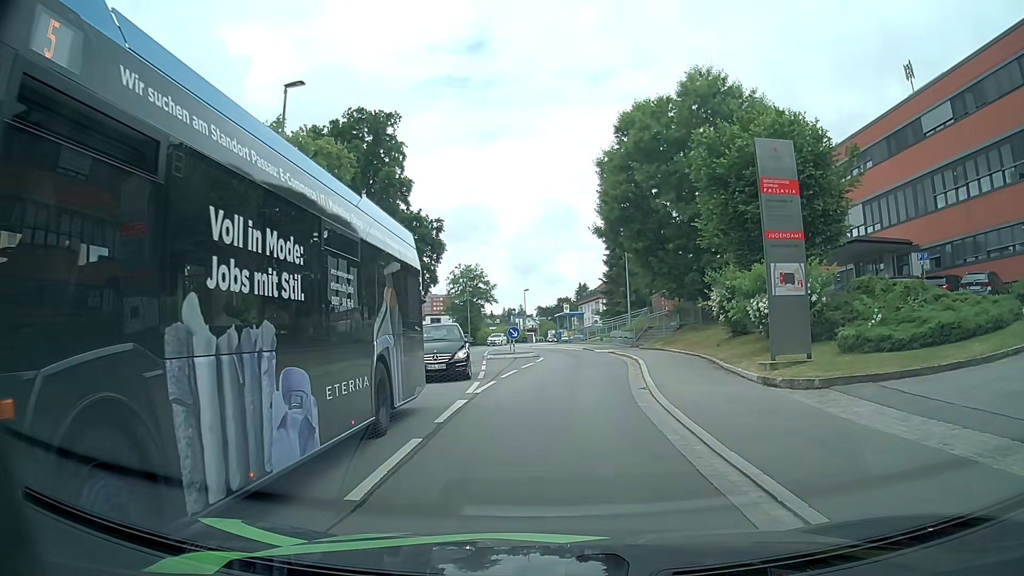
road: residential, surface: asphalt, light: Day
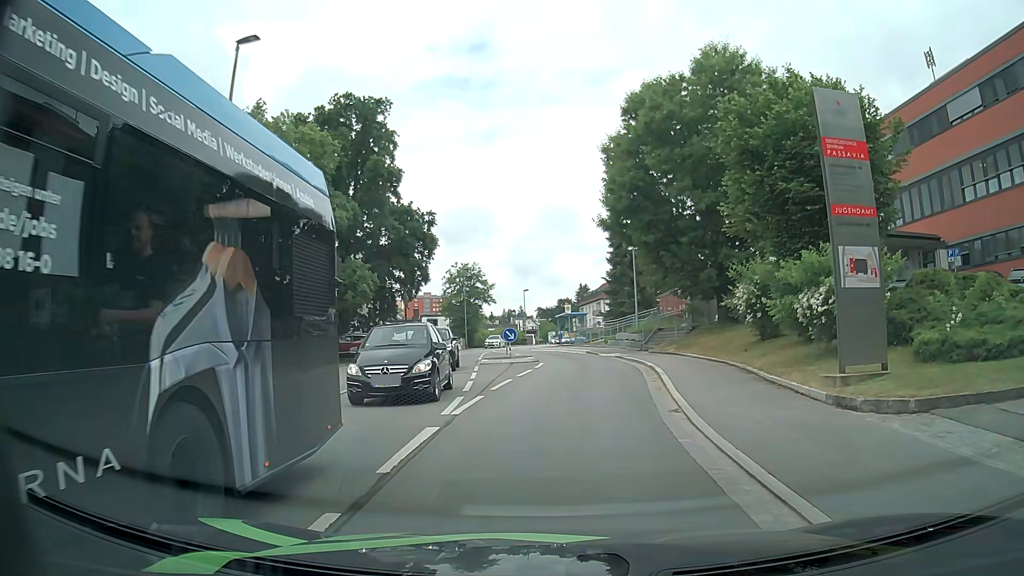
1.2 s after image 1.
(+0.1, +3.4) m; +1°
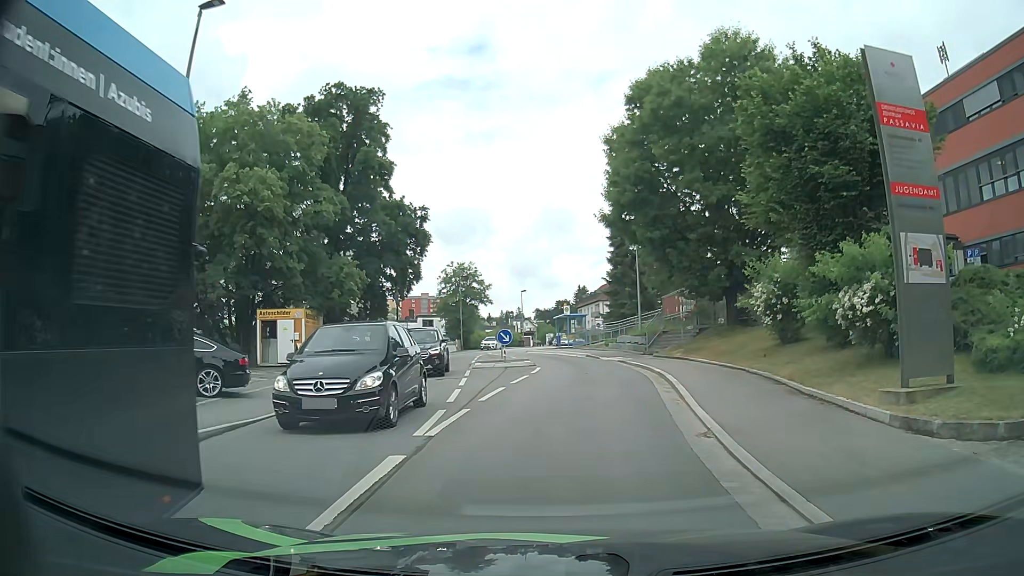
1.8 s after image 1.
(0.0, +2.2) m; +1°
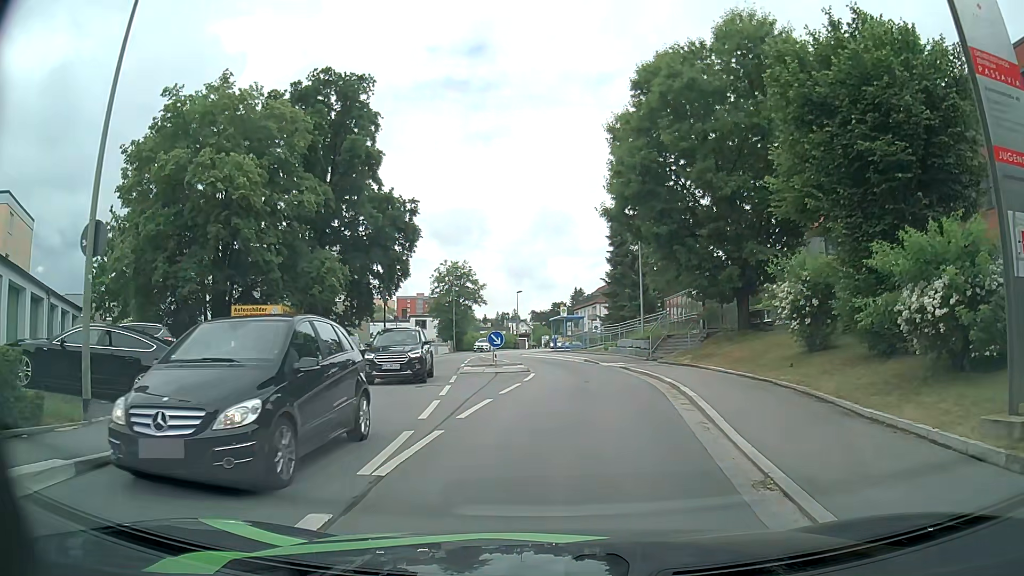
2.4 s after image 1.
(0.0, +2.5) m; 0°
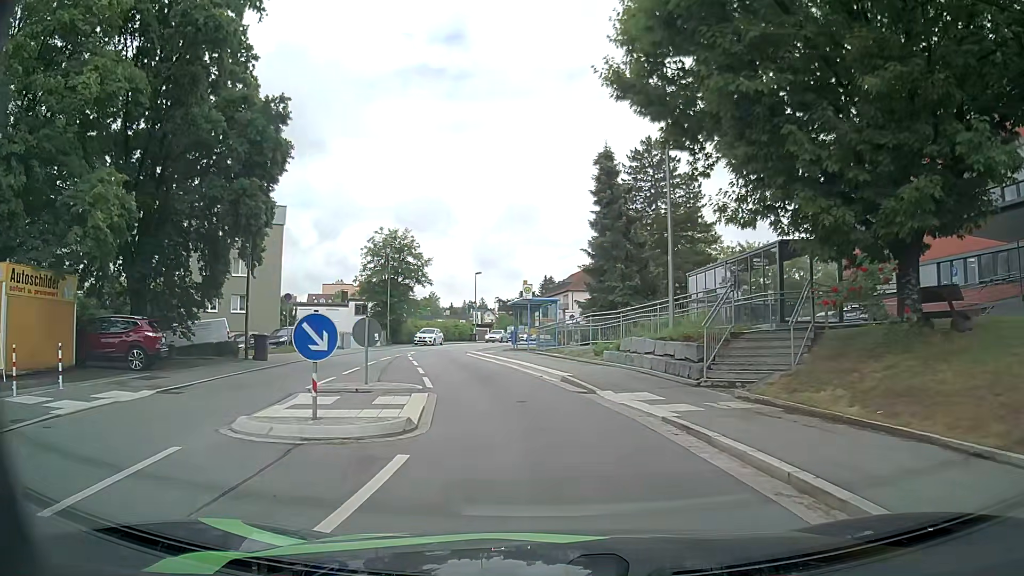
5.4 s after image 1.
(+0.6, +16.1) m; +4°
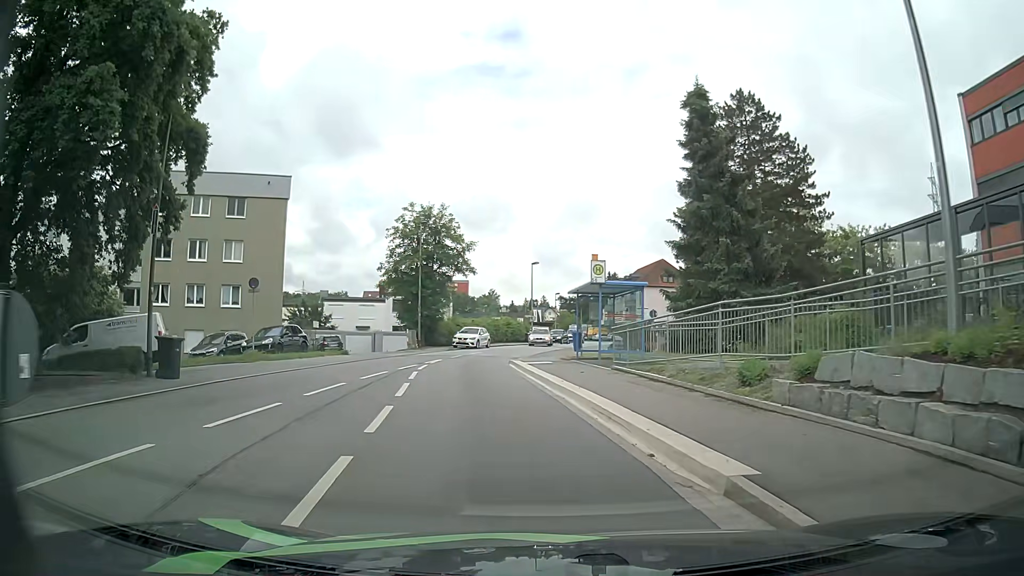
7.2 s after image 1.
(-0.7, +11.1) m; -6°
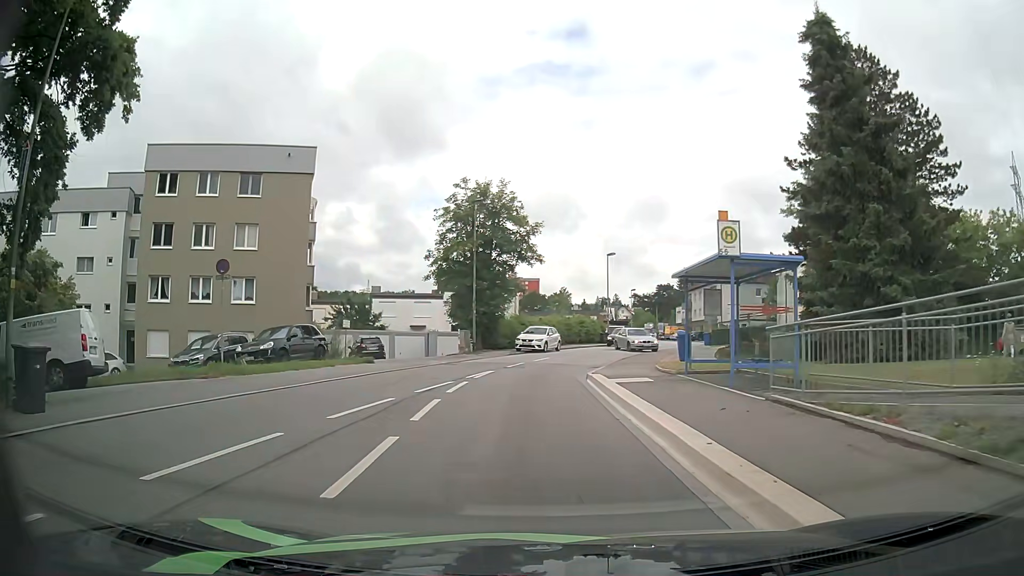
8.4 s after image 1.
(-0.4, +7.8) m; -7°
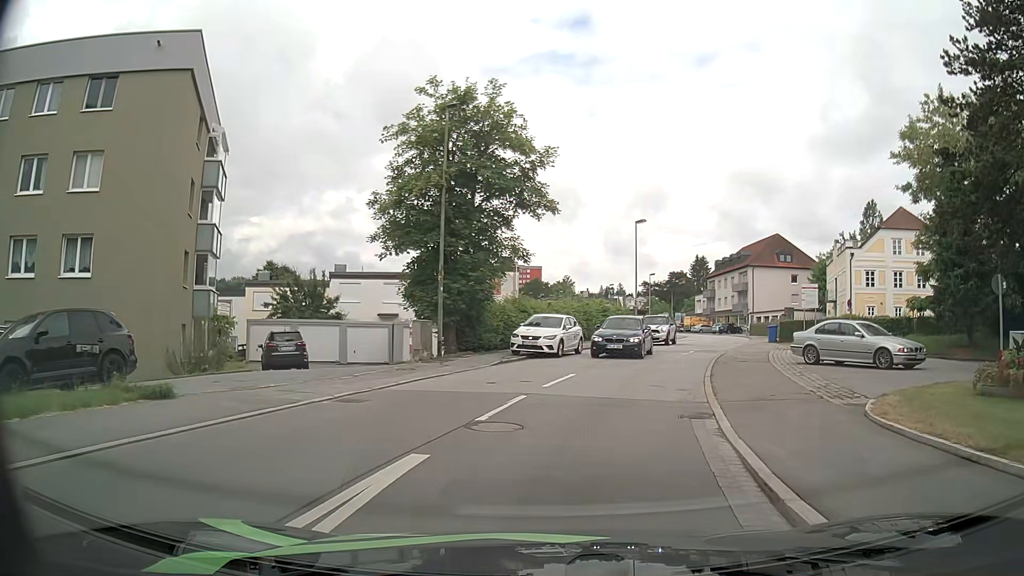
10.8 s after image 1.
(-0.6, +14.7) m; 0°
(+1, +10) (+3, +20) (+6, +29) (+9, +39) (+13, +48) (+16, +58) (+18, +67) (+20, +77) (+20, +87) (+20, +97) m
